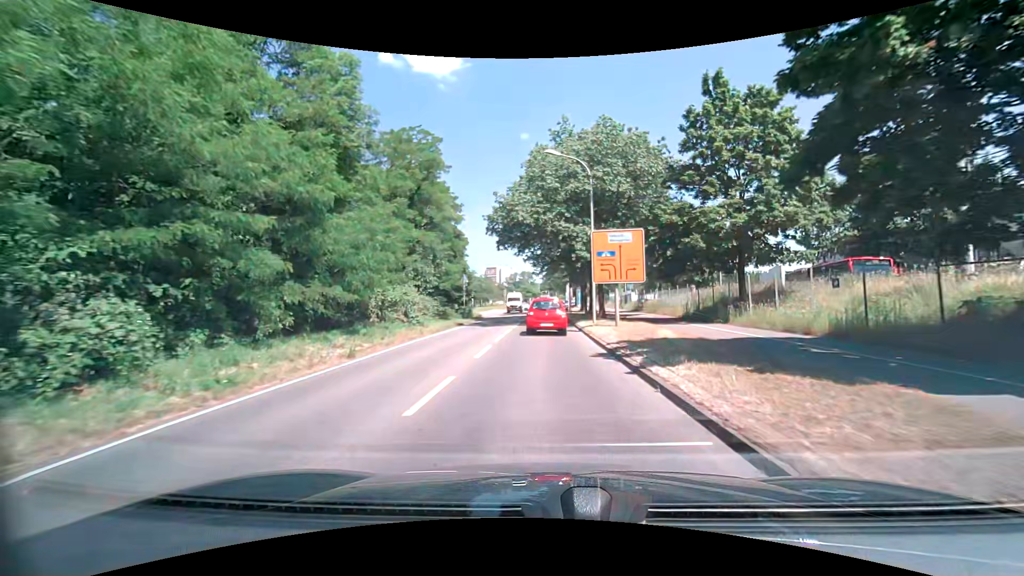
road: secondary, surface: asphalt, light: Day
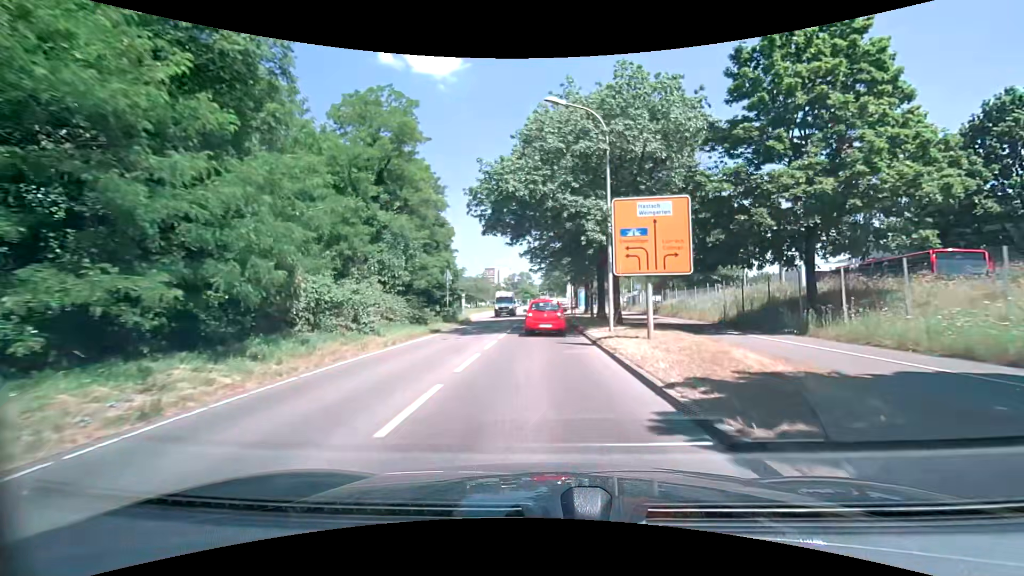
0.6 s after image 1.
(-0.1, +7.0) m; 0°
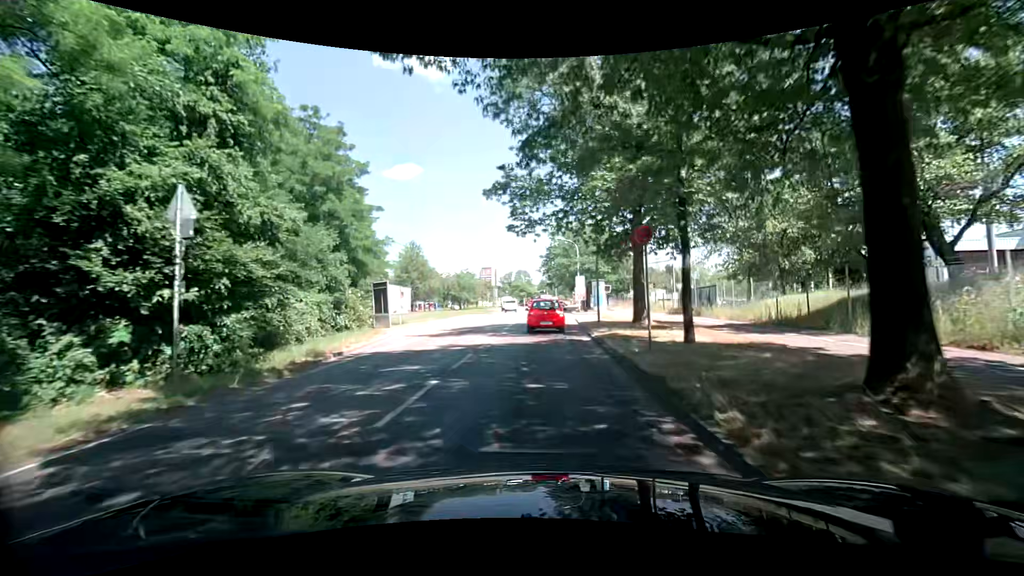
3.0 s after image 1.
(+0.1, +26.9) m; 0°
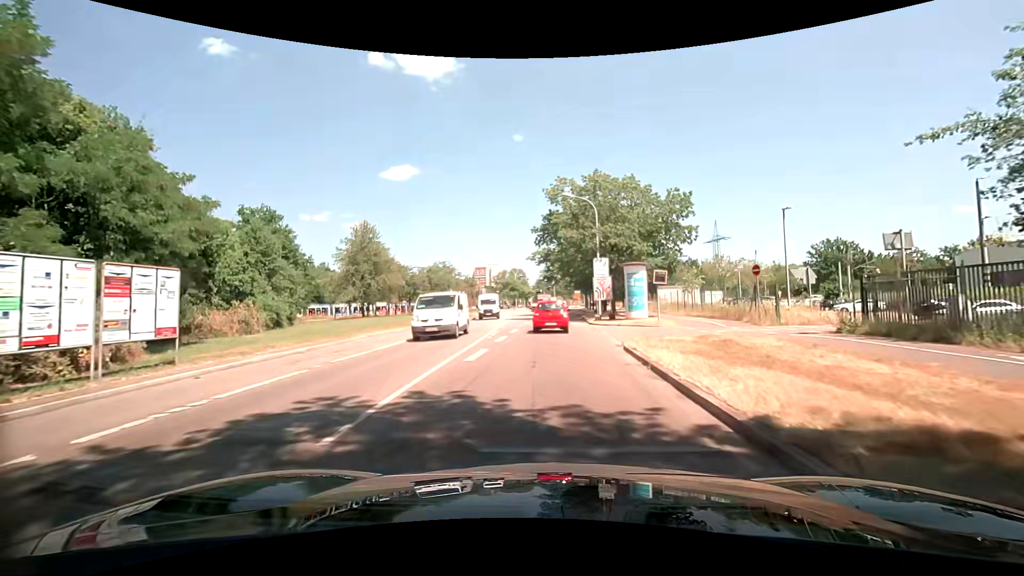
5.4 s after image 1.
(+0.2, +25.5) m; +1°
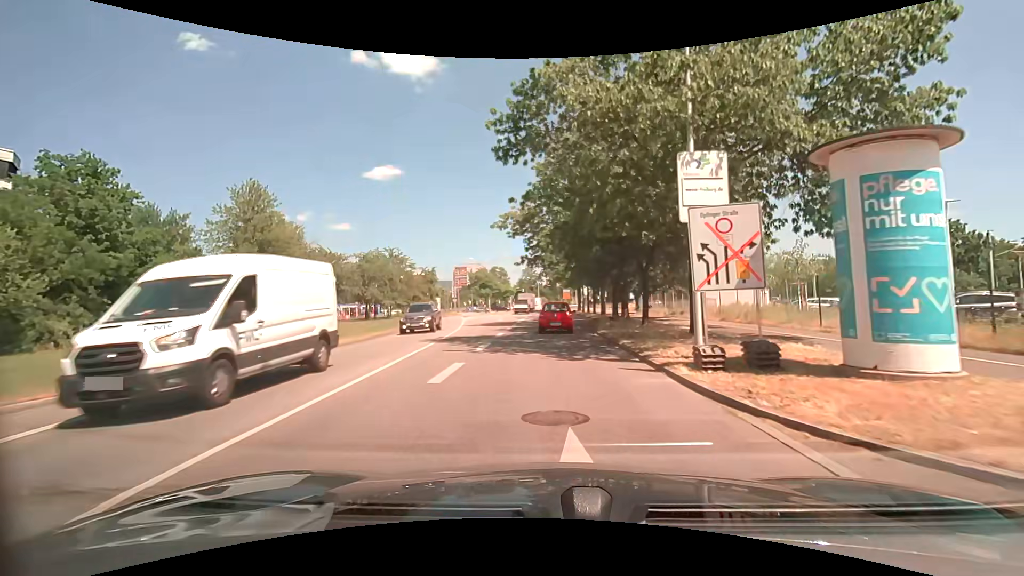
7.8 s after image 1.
(+0.1, +25.4) m; +2°
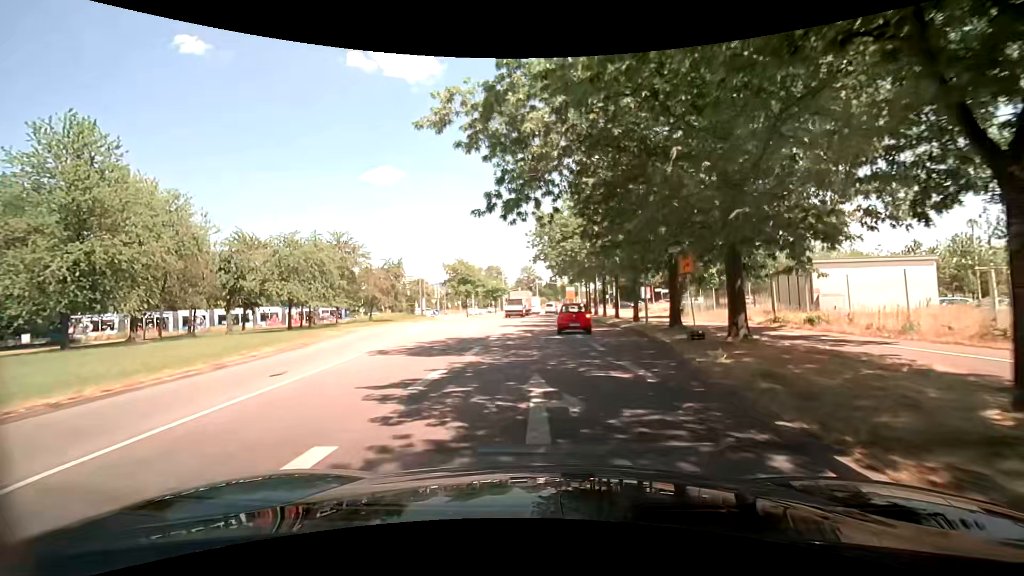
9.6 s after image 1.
(+0.1, +18.9) m; 0°
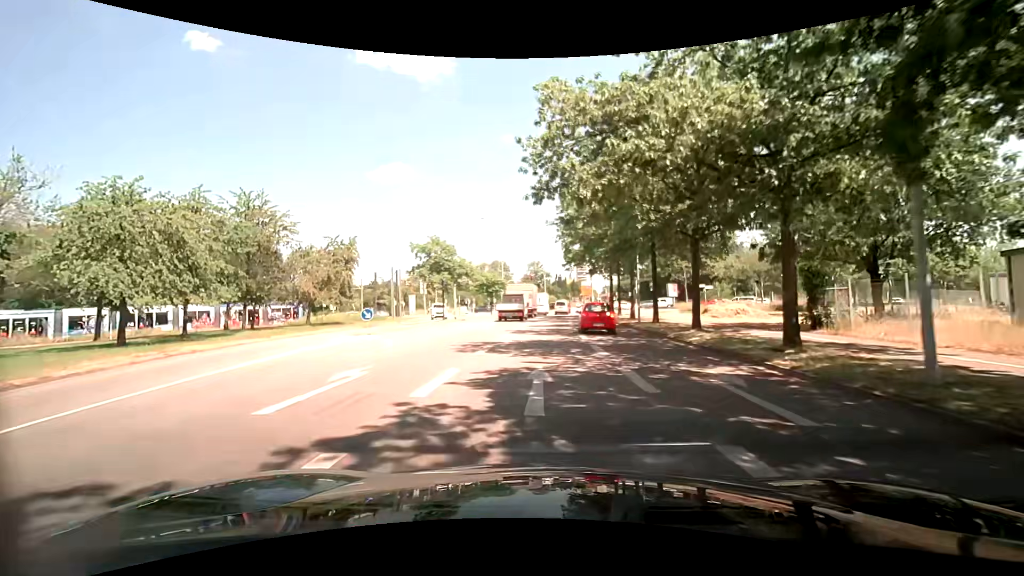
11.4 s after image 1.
(-0.2, +18.8) m; -1°
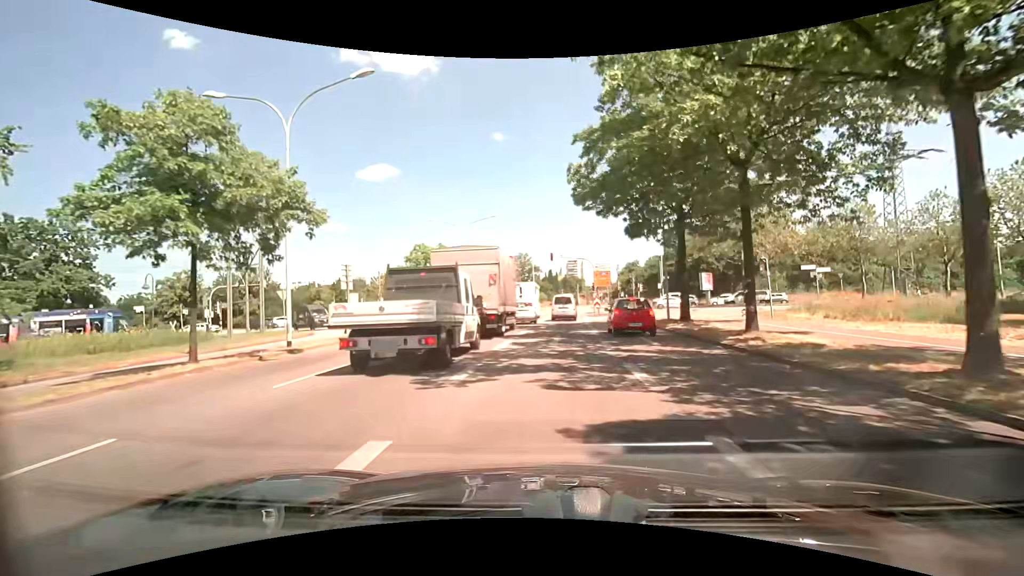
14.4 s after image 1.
(-0.1, +29.9) m; +1°
